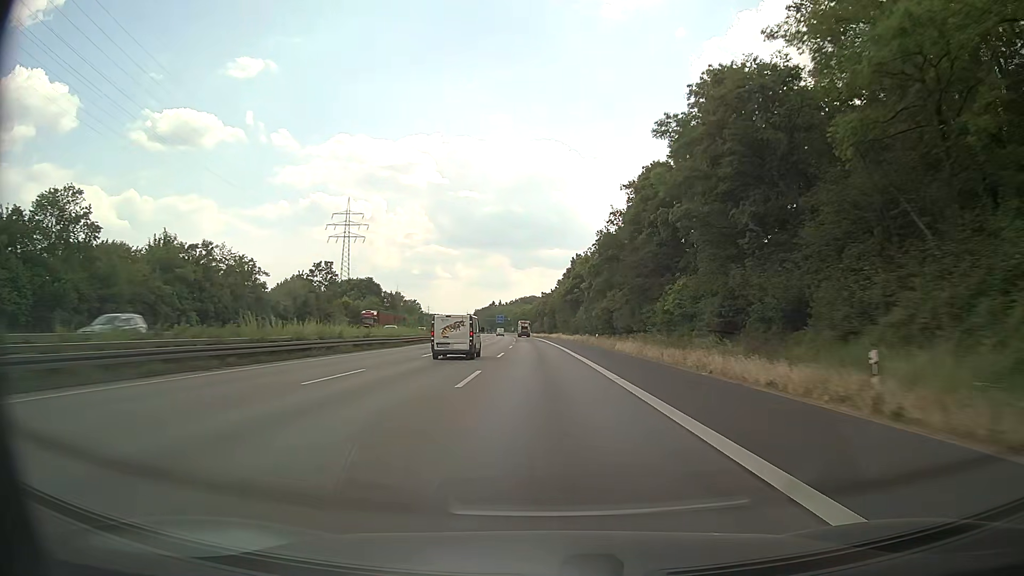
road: motorway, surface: asphalt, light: Day
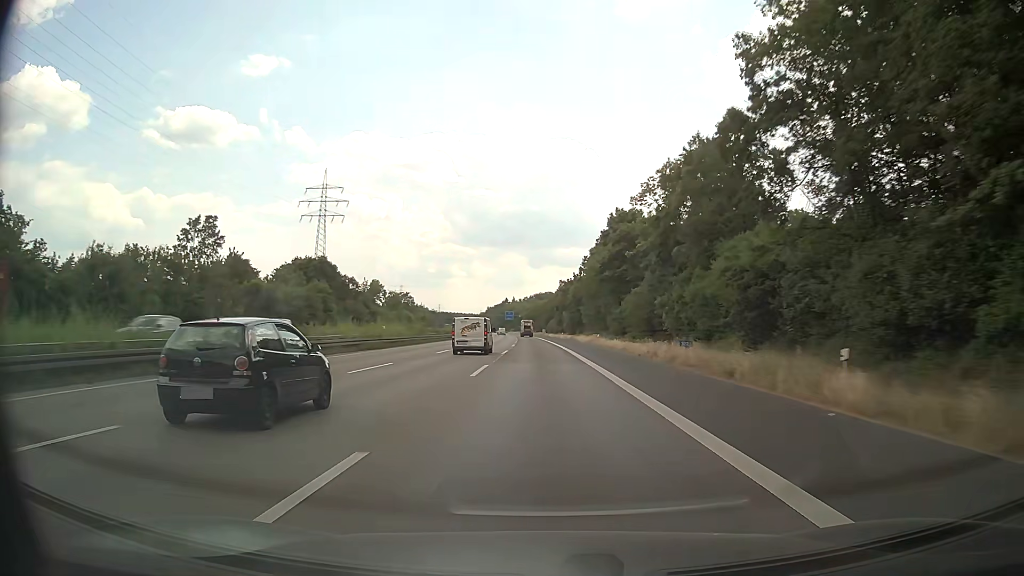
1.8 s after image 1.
(-0.4, +50.0) m; -1°
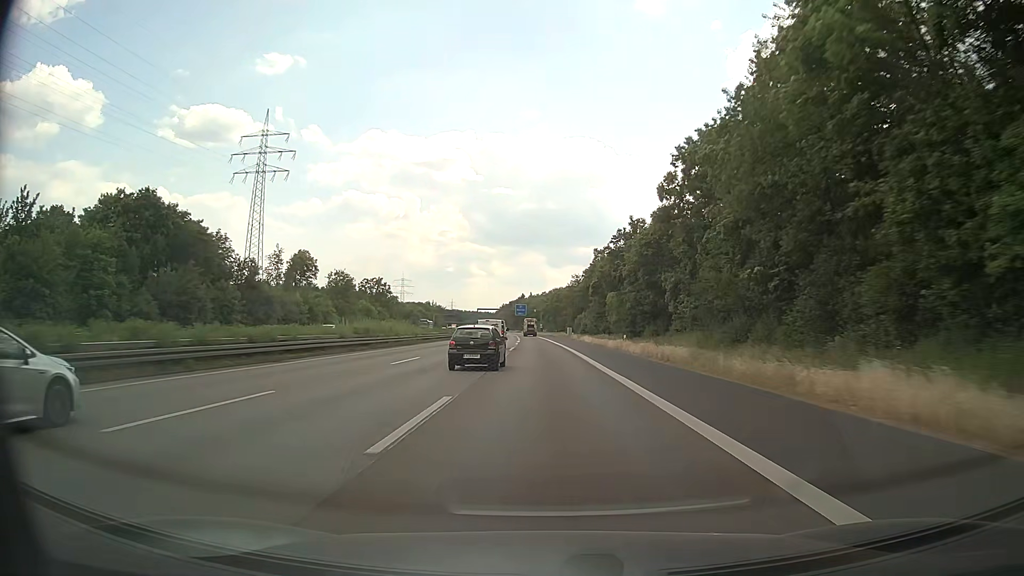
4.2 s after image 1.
(-0.7, +66.6) m; -1°
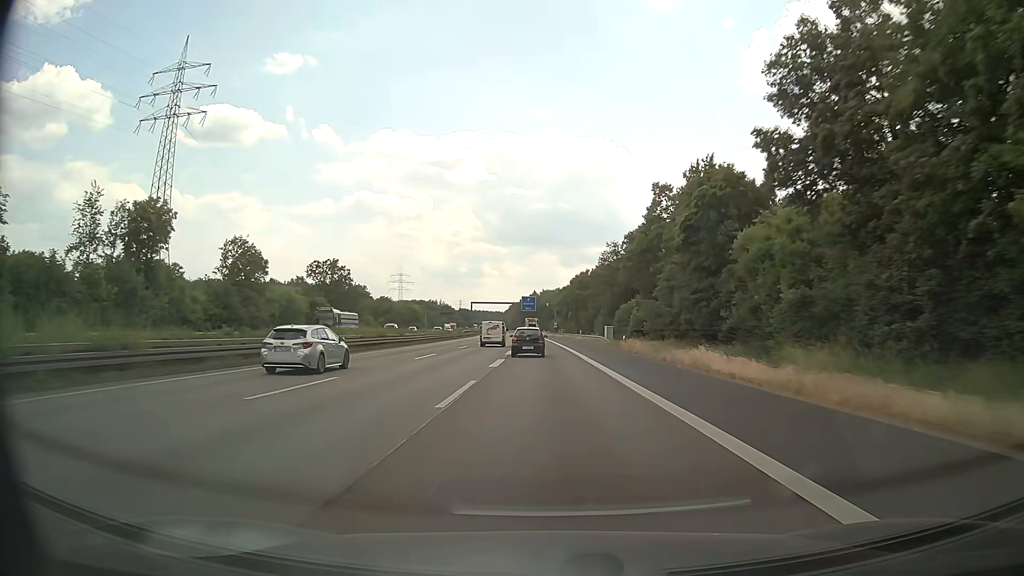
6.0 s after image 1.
(-0.6, +50.0) m; -1°
(0, +10) (0, +20) (0, +30) (0, +40) (0, +50) (-1, +60) (-1, +70) (-1, +80) (-1, +90) (-2, +100) m
